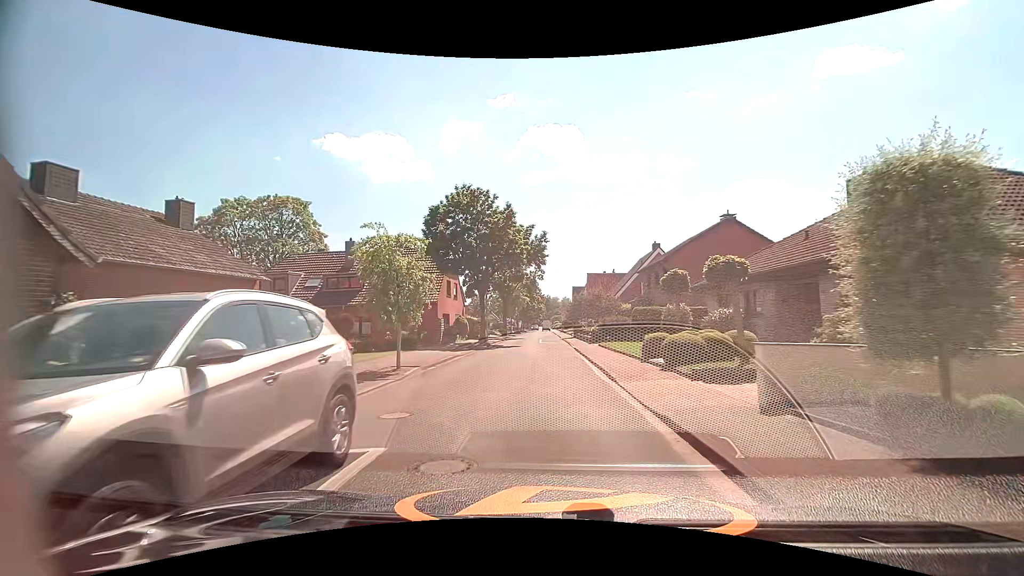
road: residential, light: Day
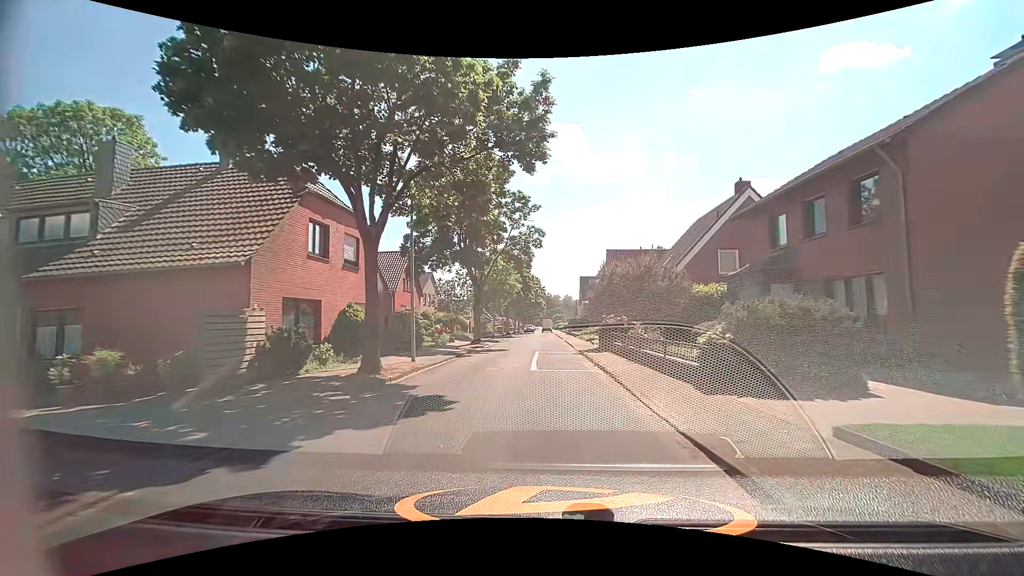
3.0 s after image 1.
(0.0, +23.1) m; -1°
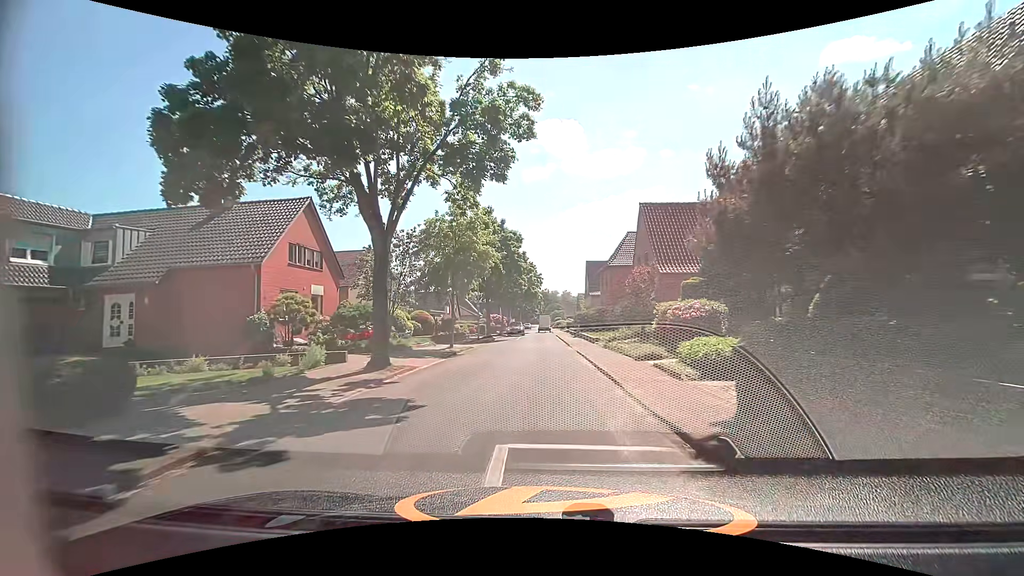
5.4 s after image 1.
(+0.2, +19.0) m; +1°
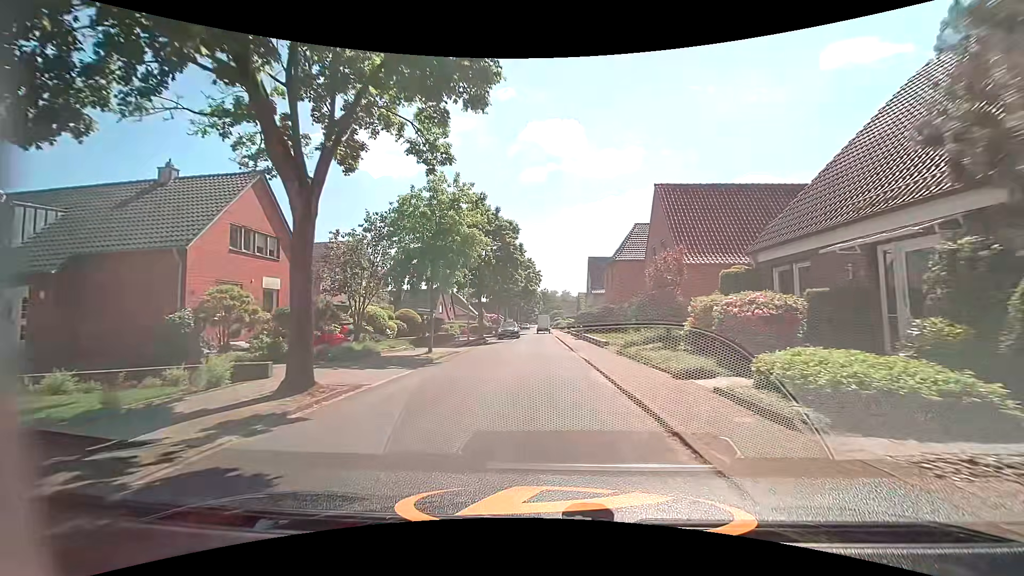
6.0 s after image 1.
(0.0, +4.5) m; 0°
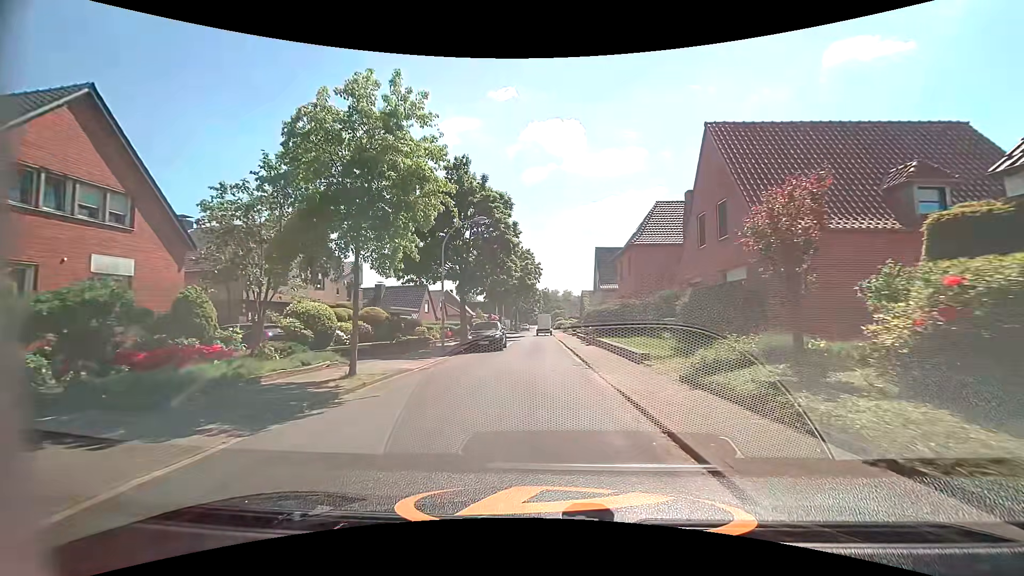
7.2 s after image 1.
(0.0, +8.5) m; -1°
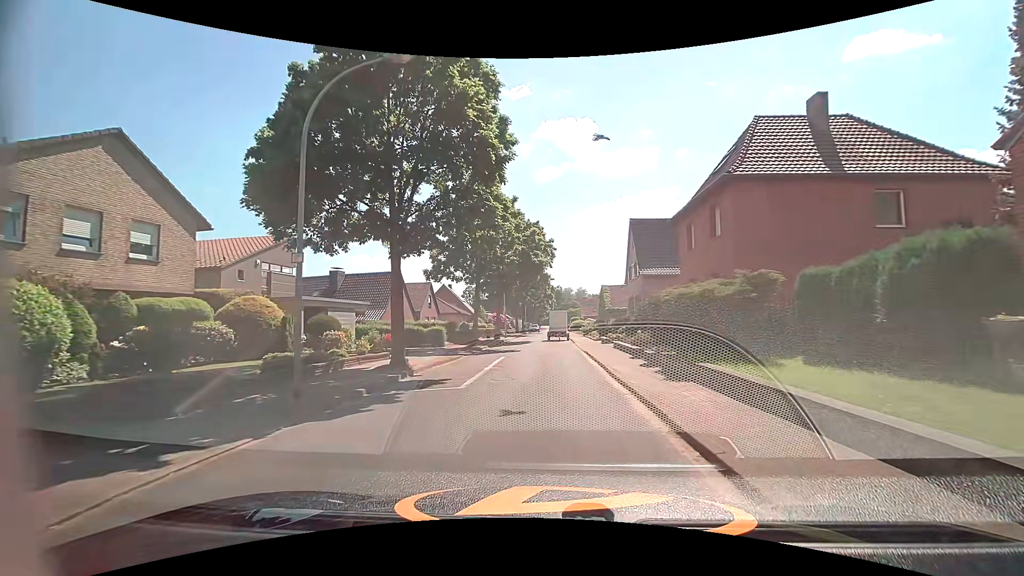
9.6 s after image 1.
(+0.1, +15.6) m; -2°
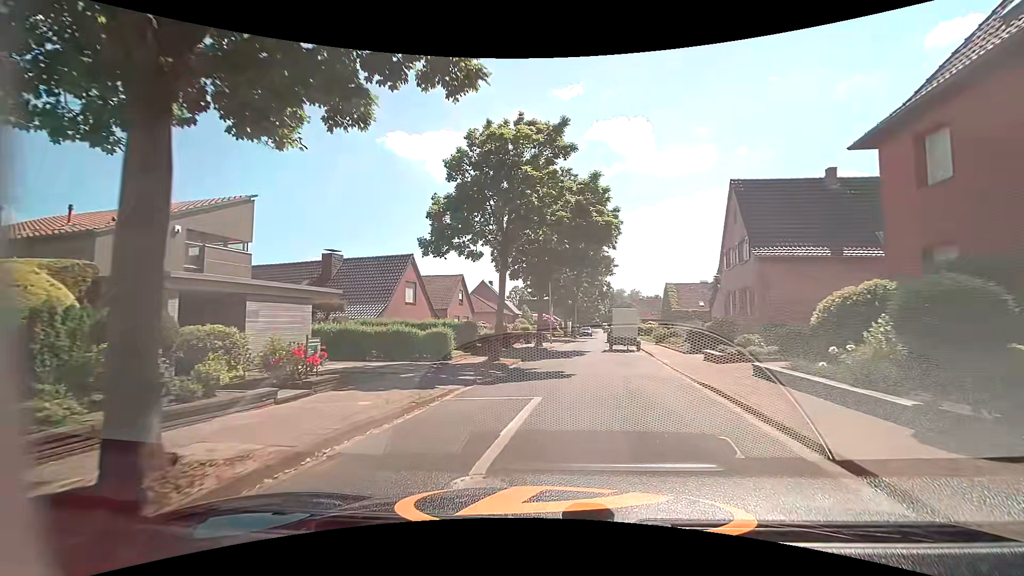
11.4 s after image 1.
(-0.2, +11.3) m; -5°
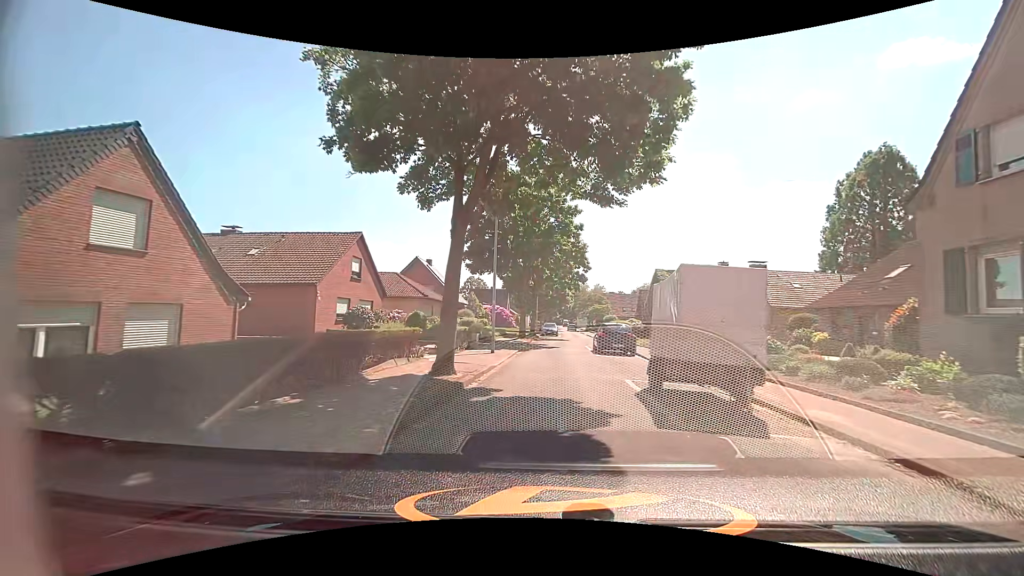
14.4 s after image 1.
(+1.0, +20.2) m; +5°
